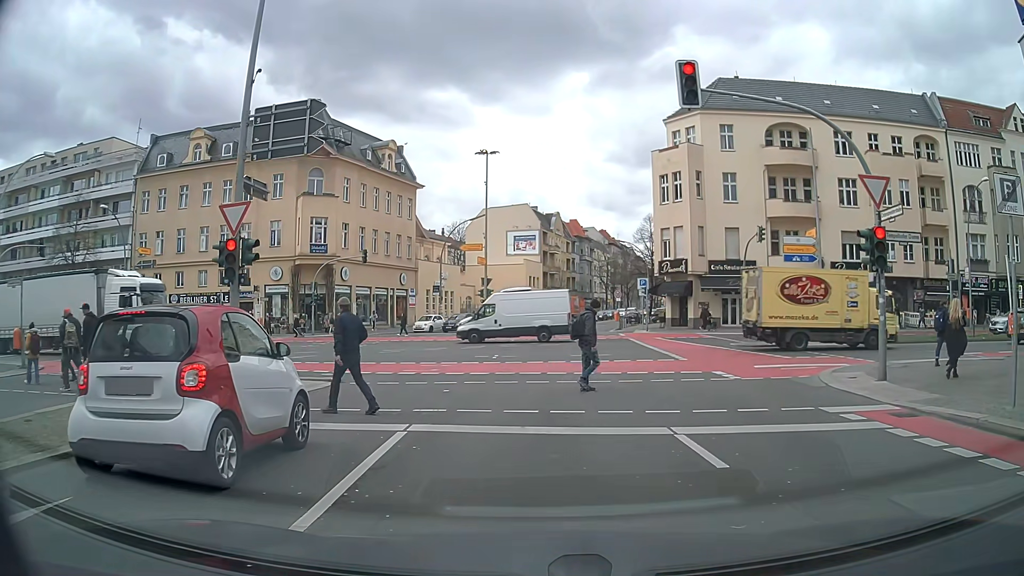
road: tertiary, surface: asphalt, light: Day
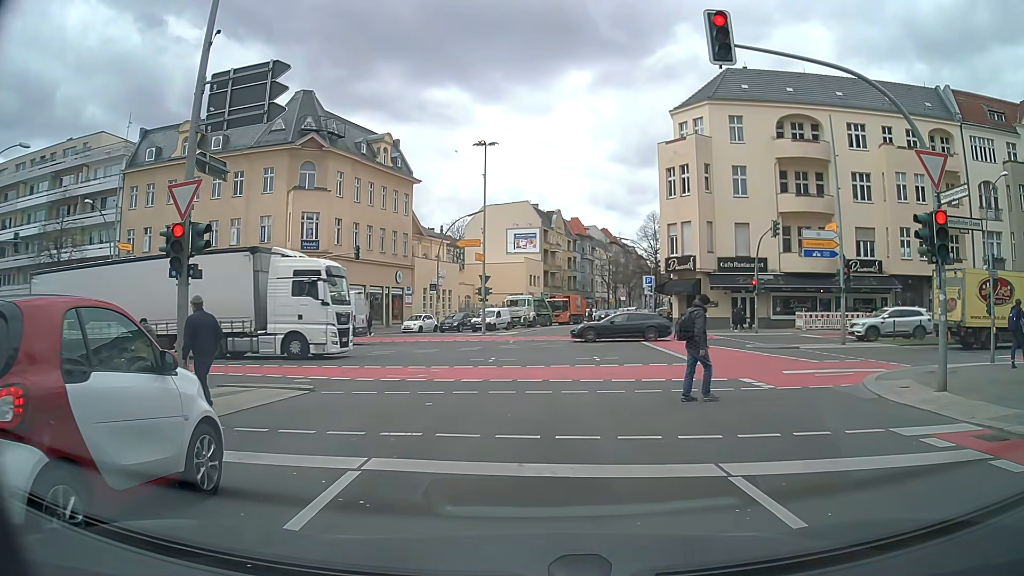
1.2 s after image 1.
(0.0, +2.2) m; 0°
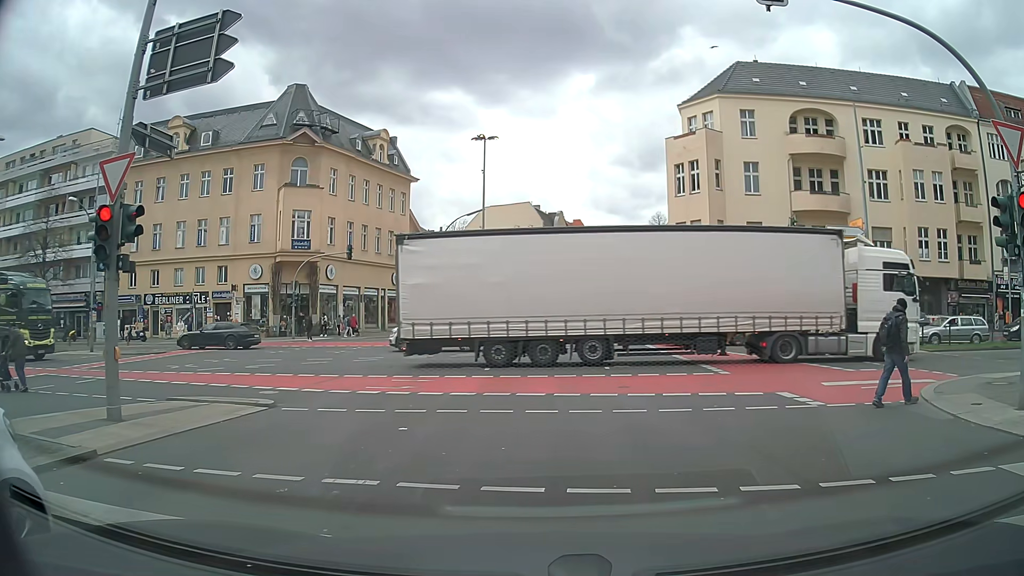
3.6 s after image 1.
(0.0, +2.3) m; 0°
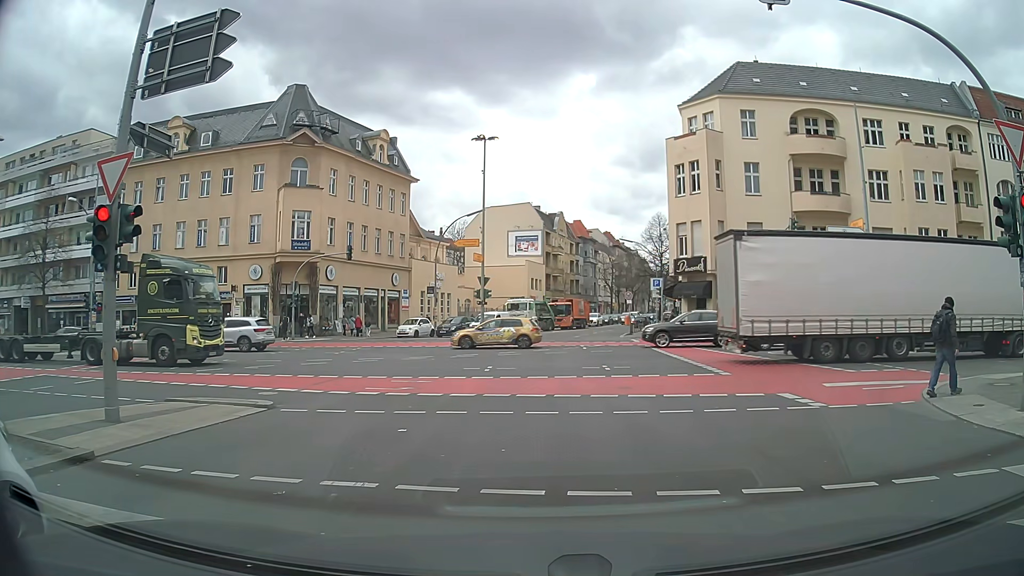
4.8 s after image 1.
(0.0, +0.1) m; 0°
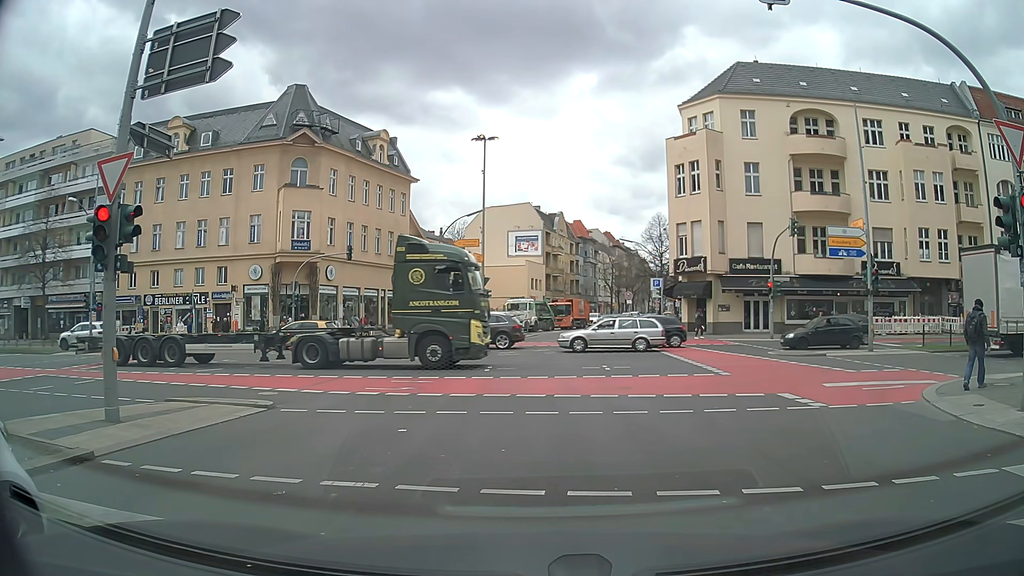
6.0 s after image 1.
(0.0, 0.0) m; 0°
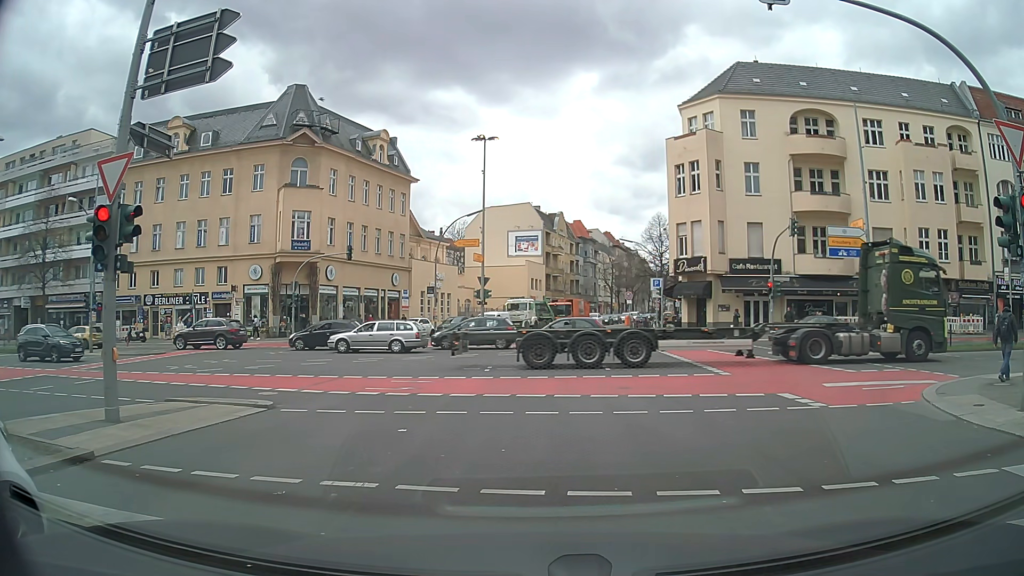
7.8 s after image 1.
(0.0, 0.0) m; 0°
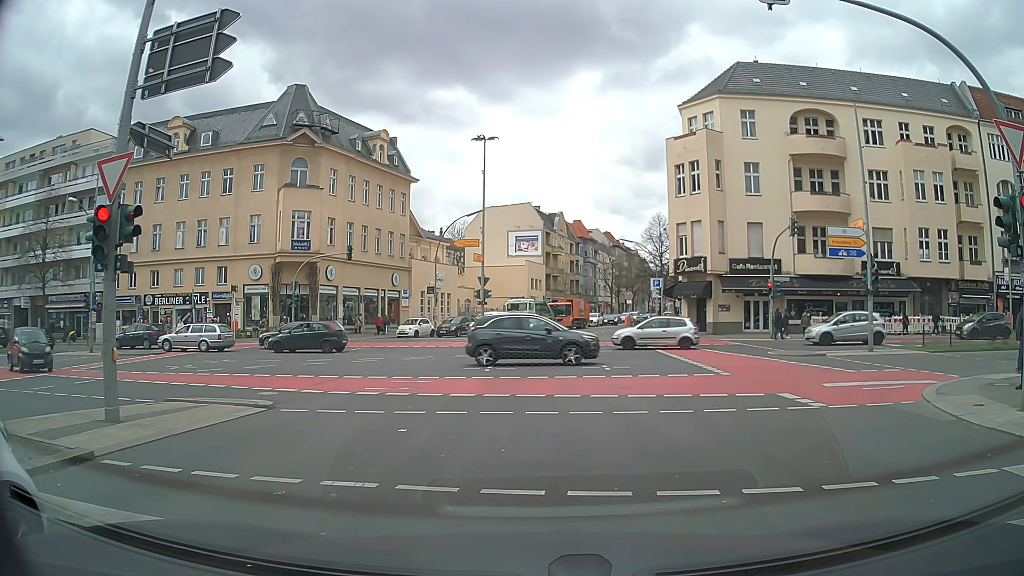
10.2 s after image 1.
(0.0, 0.0) m; 0°
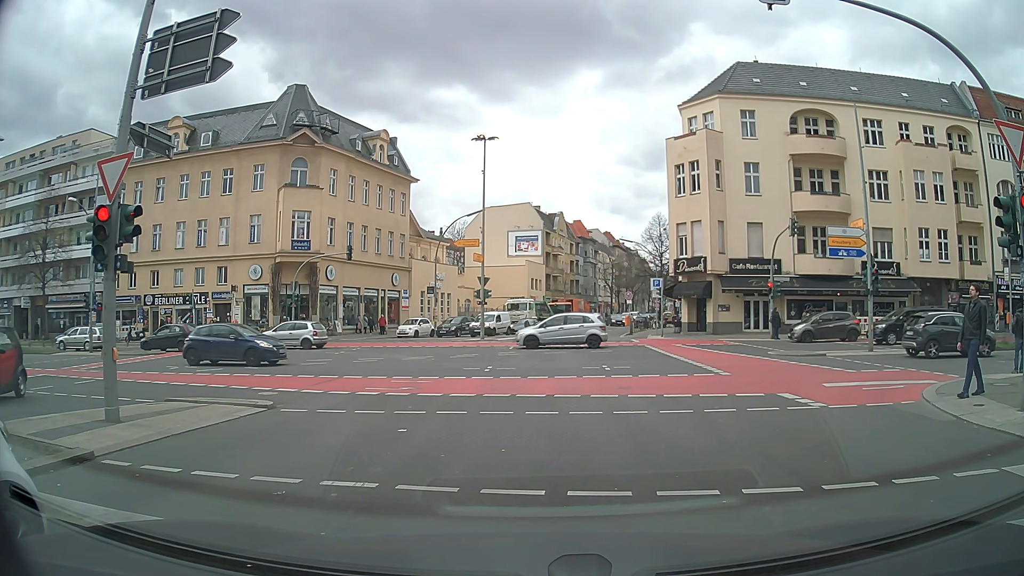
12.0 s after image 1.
(0.0, 0.0) m; 0°
